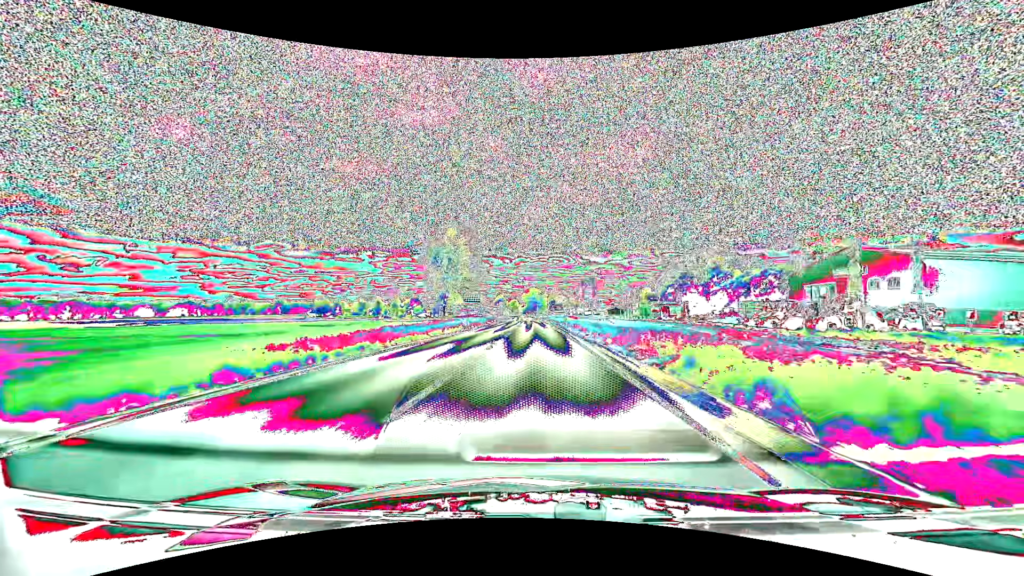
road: primary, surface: asphalt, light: Day
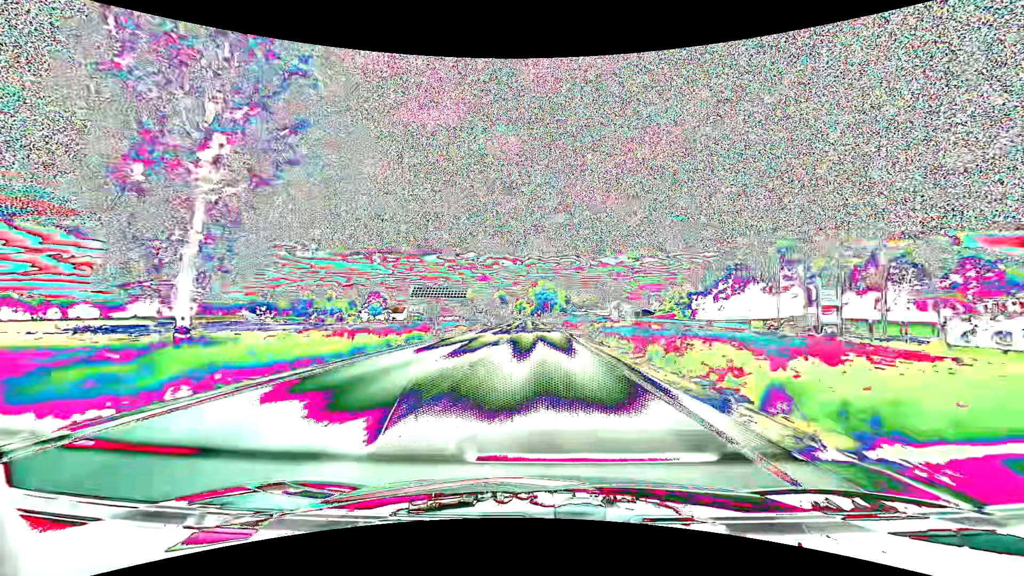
(-0.7, +68.0) m; -1°
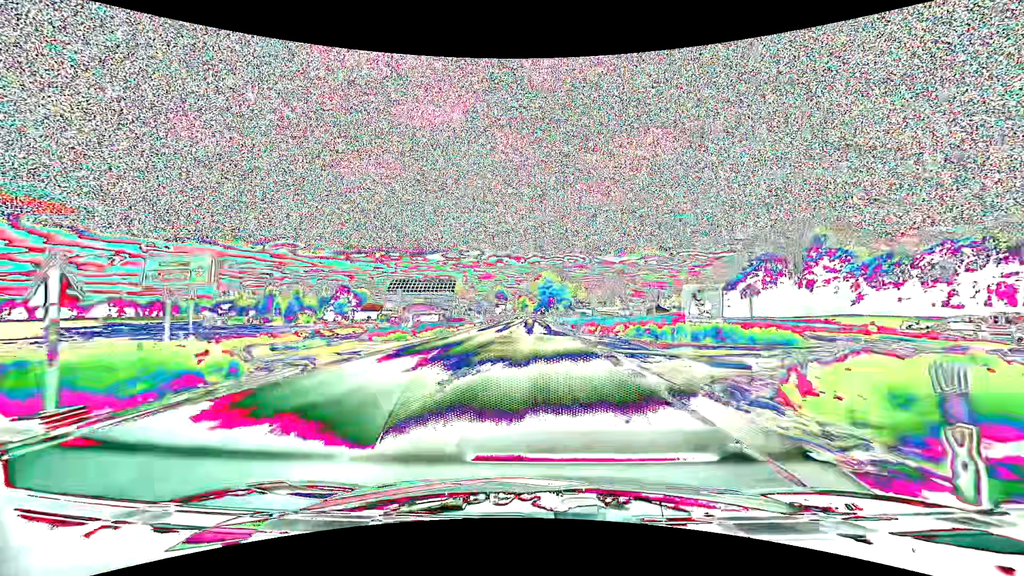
(-0.1, +27.4) m; 0°
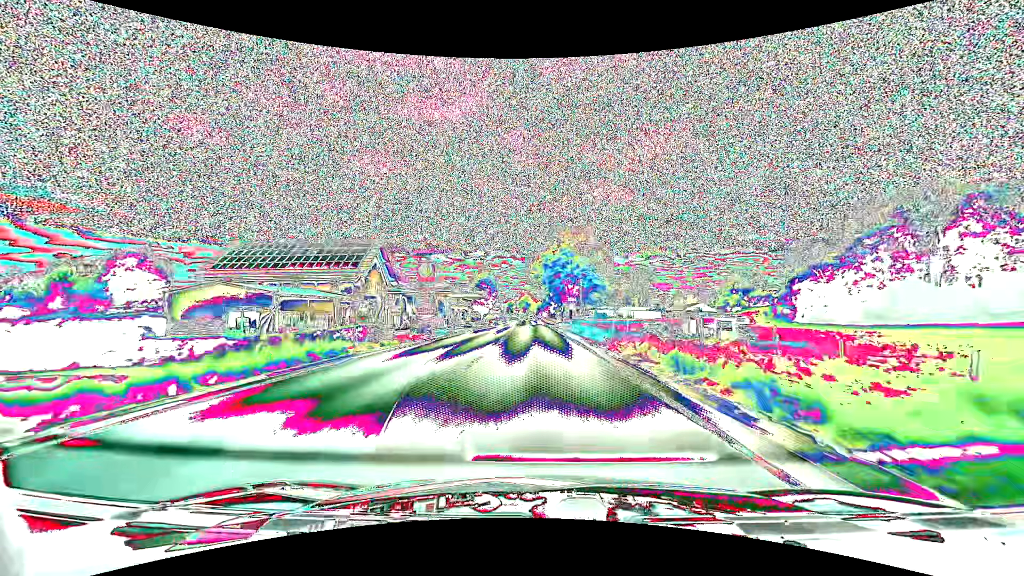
(-0.6, +68.9) m; -1°
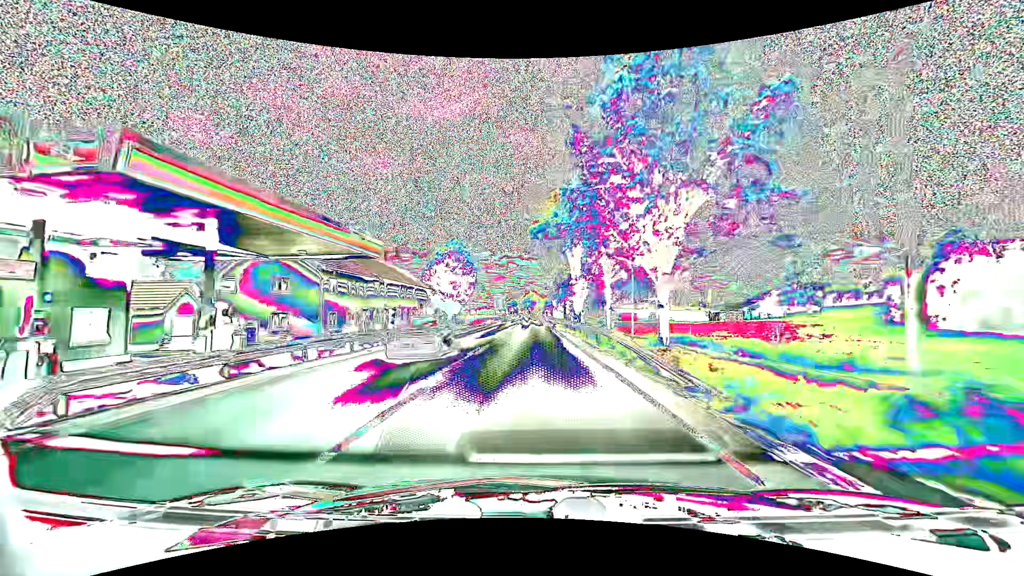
(-0.3, +55.6) m; -1°
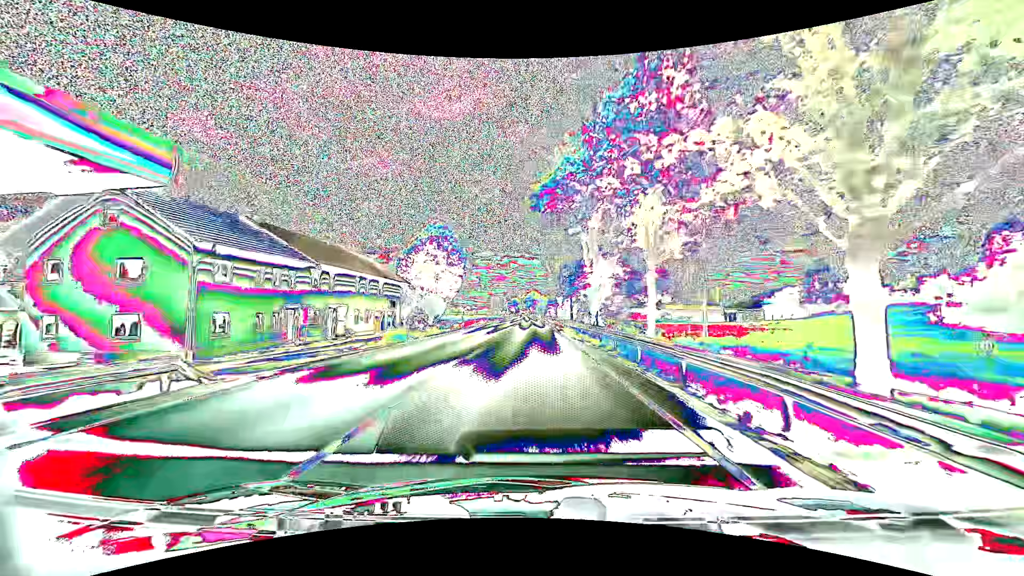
(0.0, +13.9) m; 0°
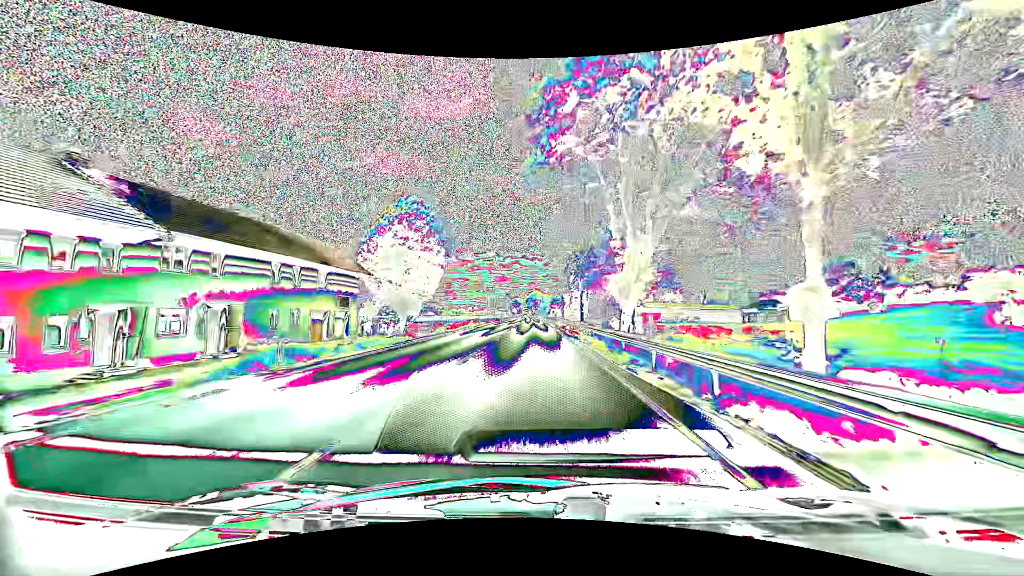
(-0.1, +13.9) m; 0°
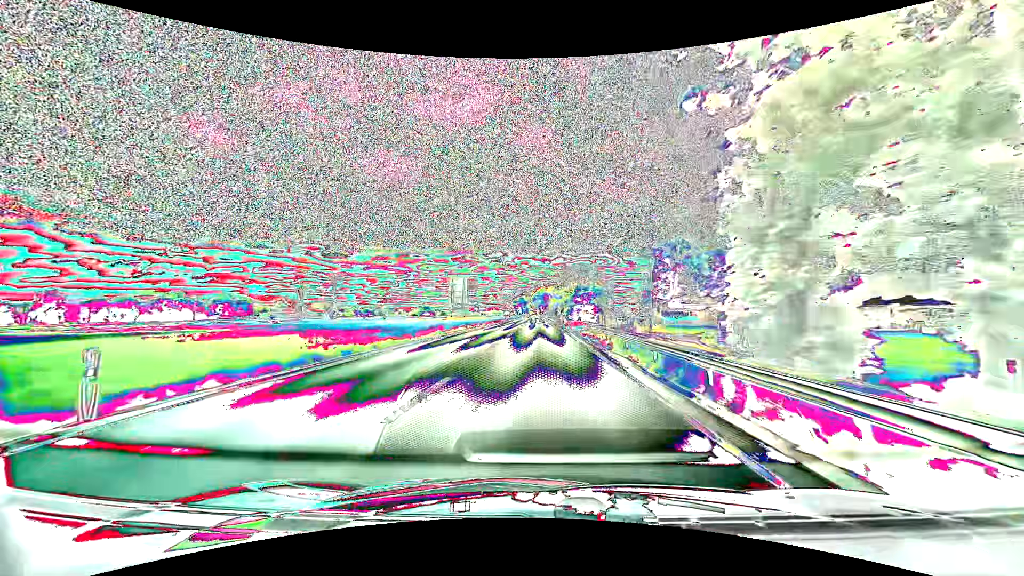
(-0.5, +55.5) m; -1°
(0, +10) (0, +20) (0, +30) (0, +40) (0, +50) (0, +60) (0, +70) (0, +80) (0, +90) (0, +100) m
